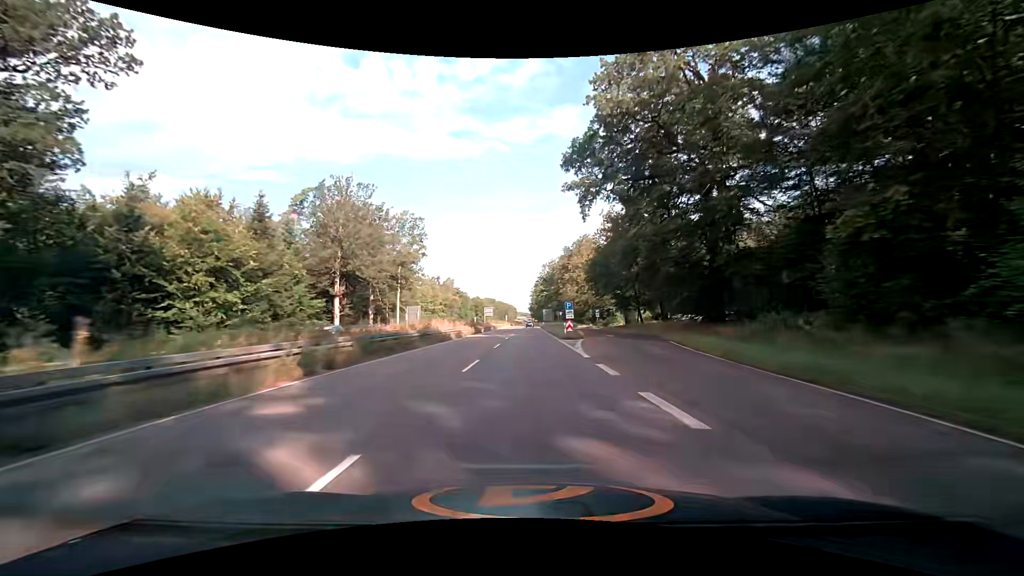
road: trunk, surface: asphalt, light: Day
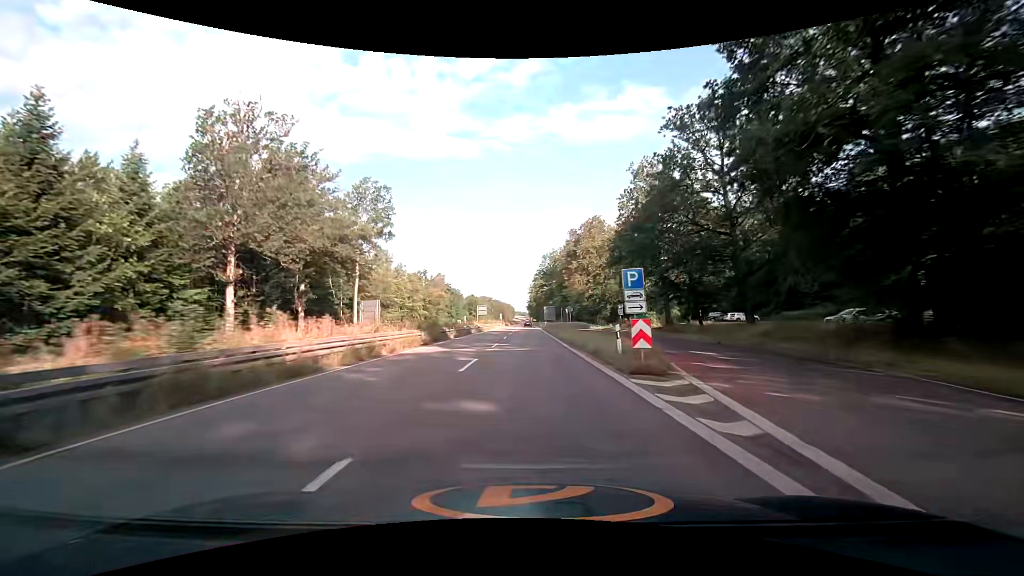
(+0.1, +24.4) m; 0°
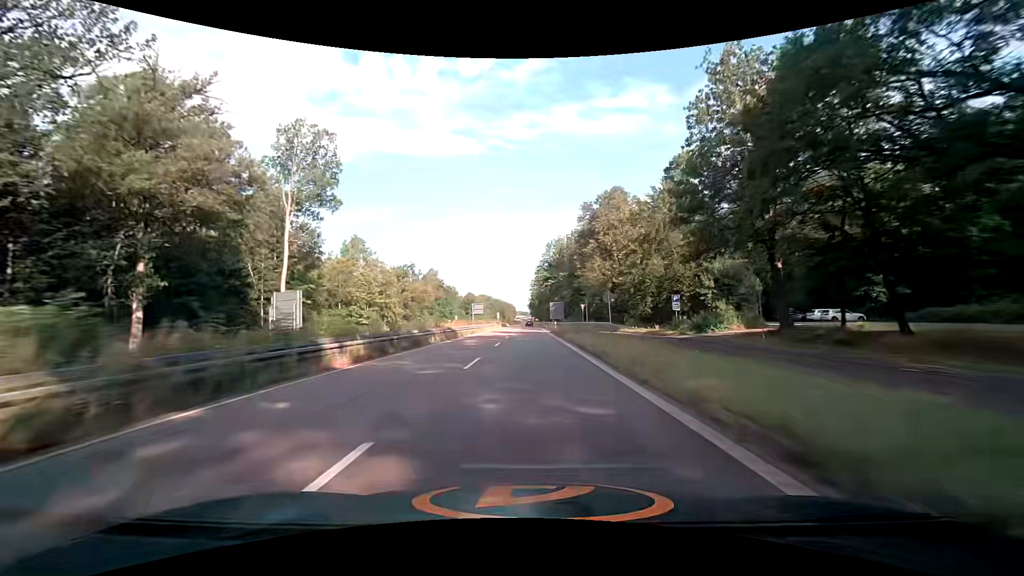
(-0.1, +24.1) m; 0°
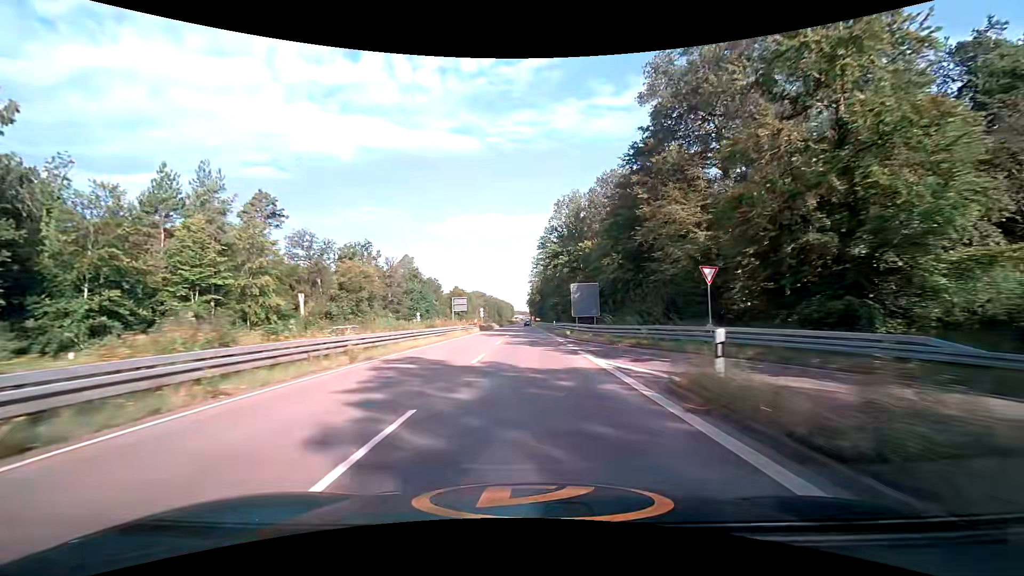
(-0.2, +47.7) m; 0°
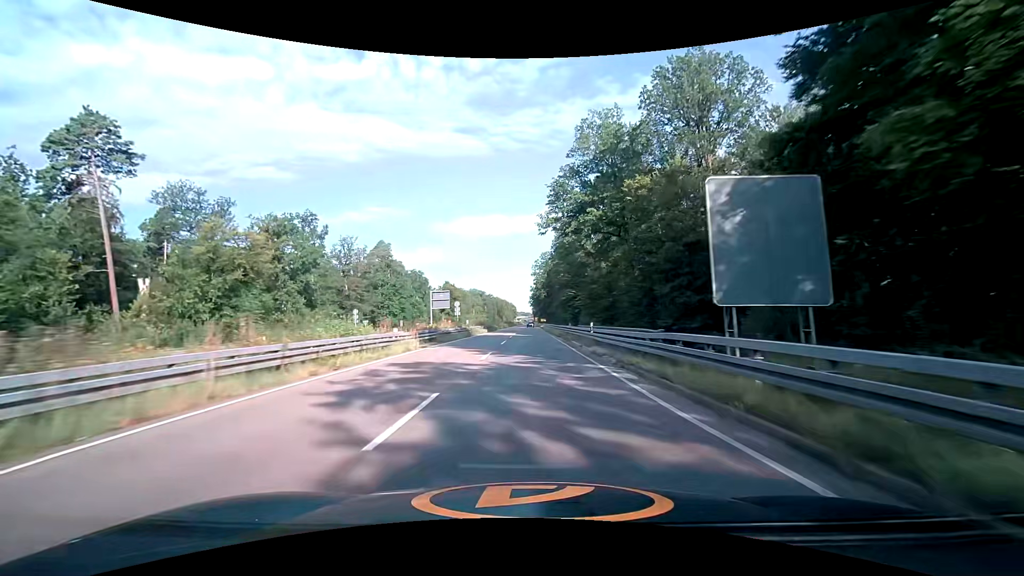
(-0.2, +35.3) m; 0°
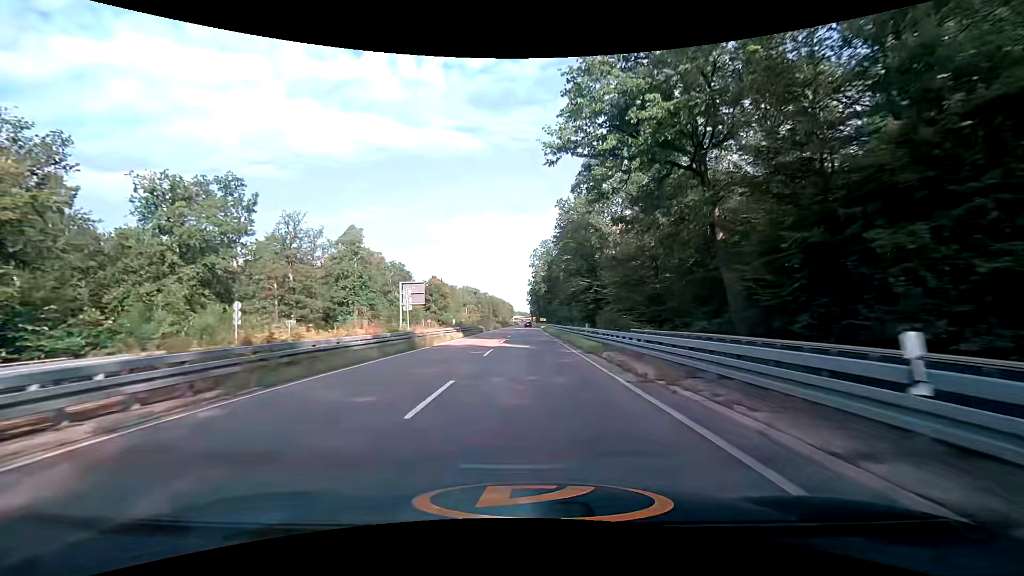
(-0.1, +23.4) m; 0°
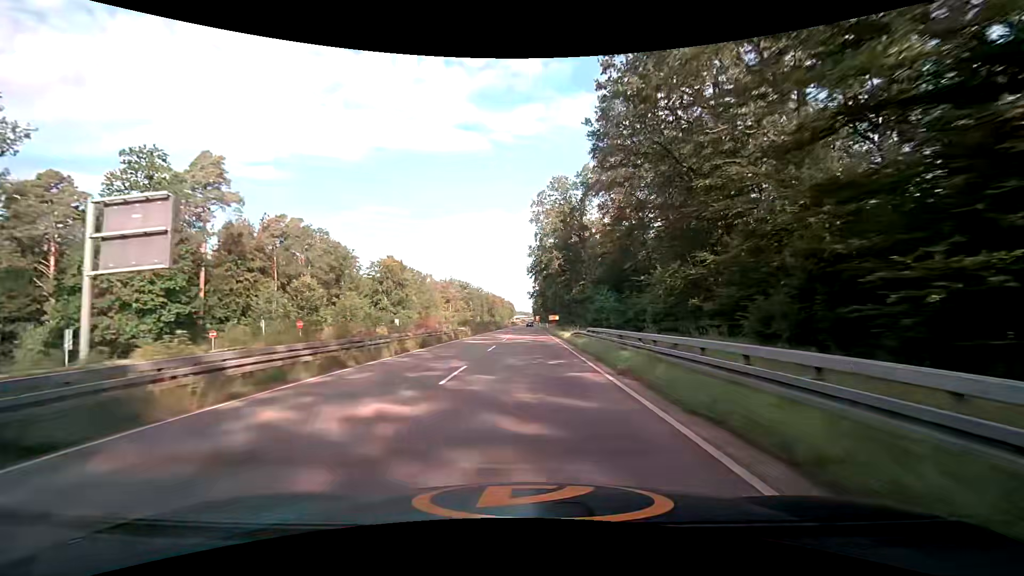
(+0.3, +58.7) m; 0°
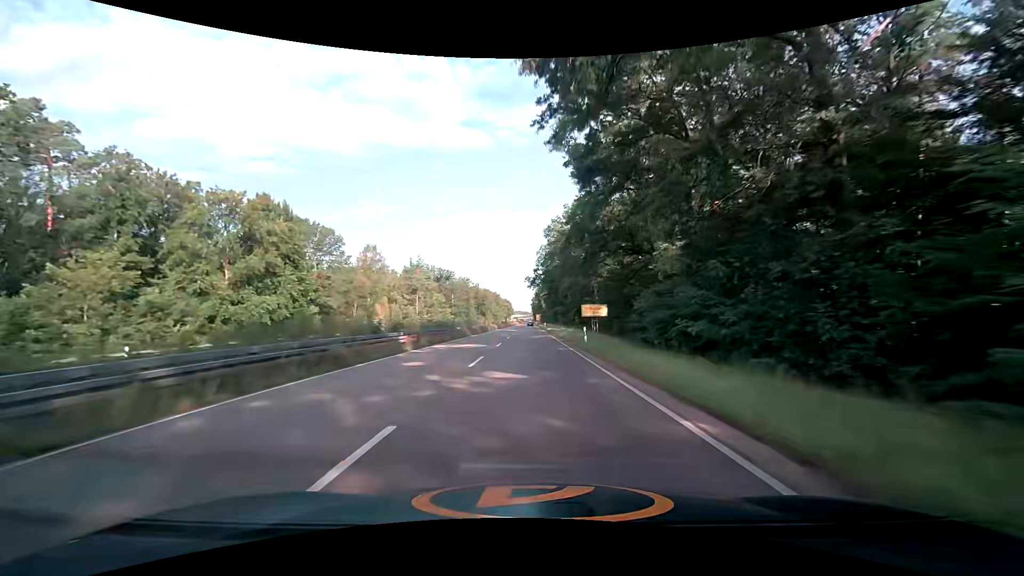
(-0.1, +59.0) m; 0°
(0, +10) (0, +20) (0, +30) (0, +40) (0, +50) (0, +60) (0, +70) (0, +80) (0, +90) (0, +100) m
